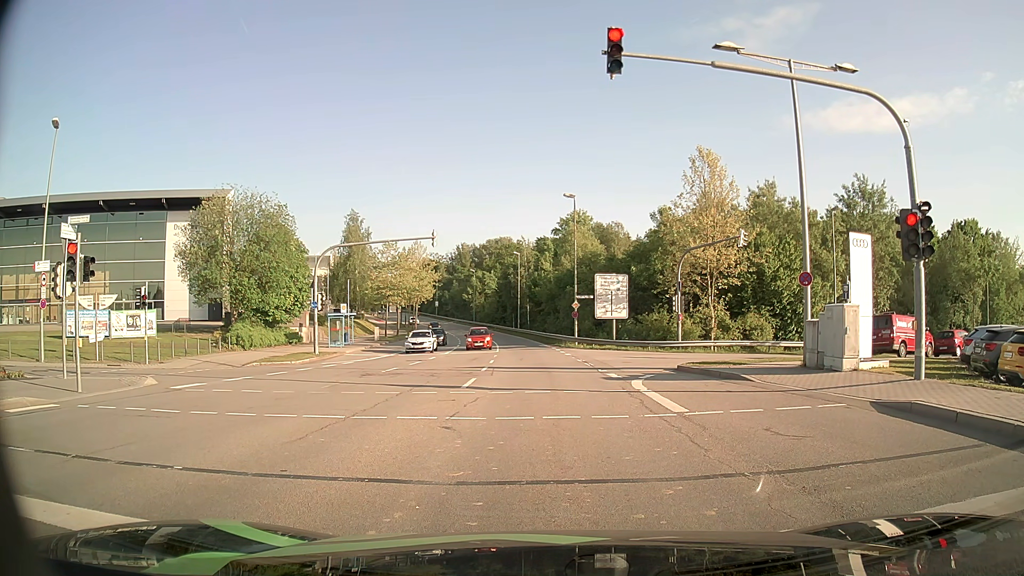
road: secondary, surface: asphalt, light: Day
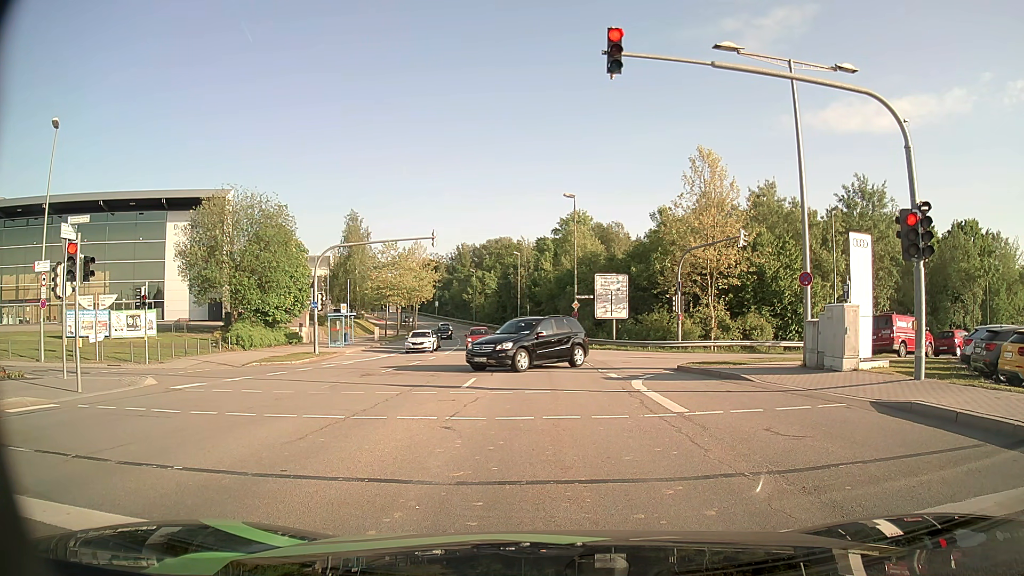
(0.0, 0.0) m; 0°
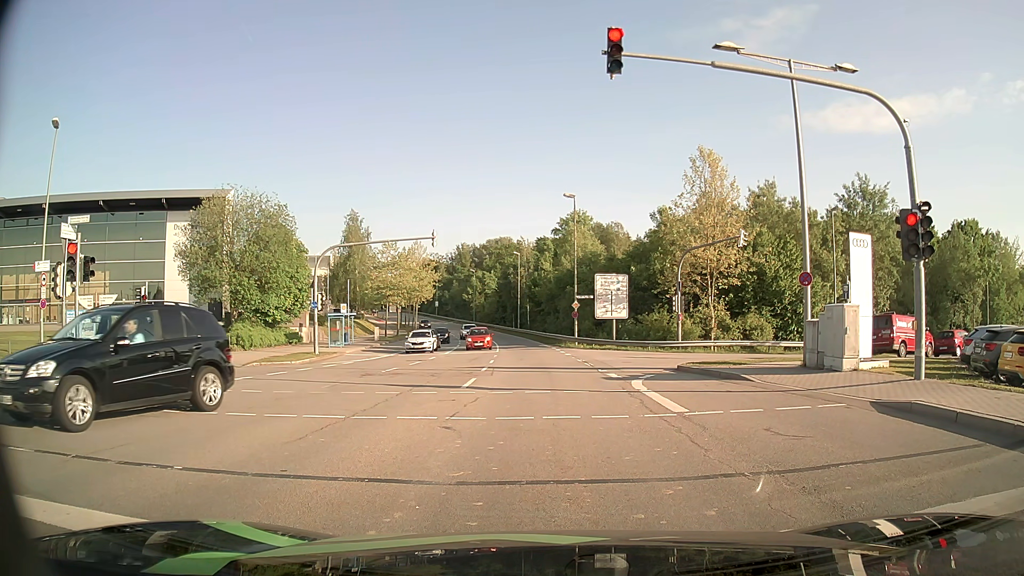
(0.0, 0.0) m; 0°
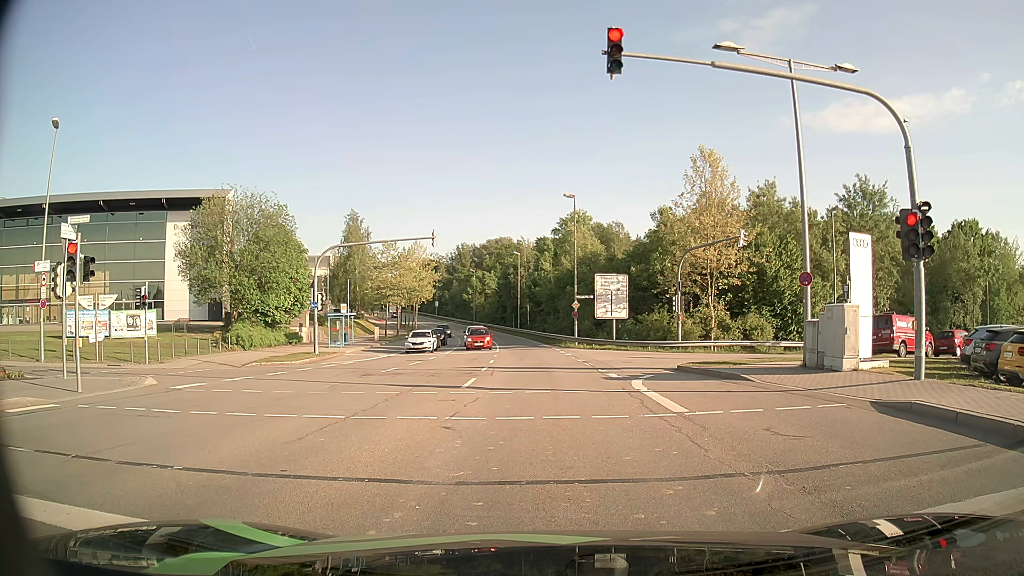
(0.0, 0.0) m; 0°
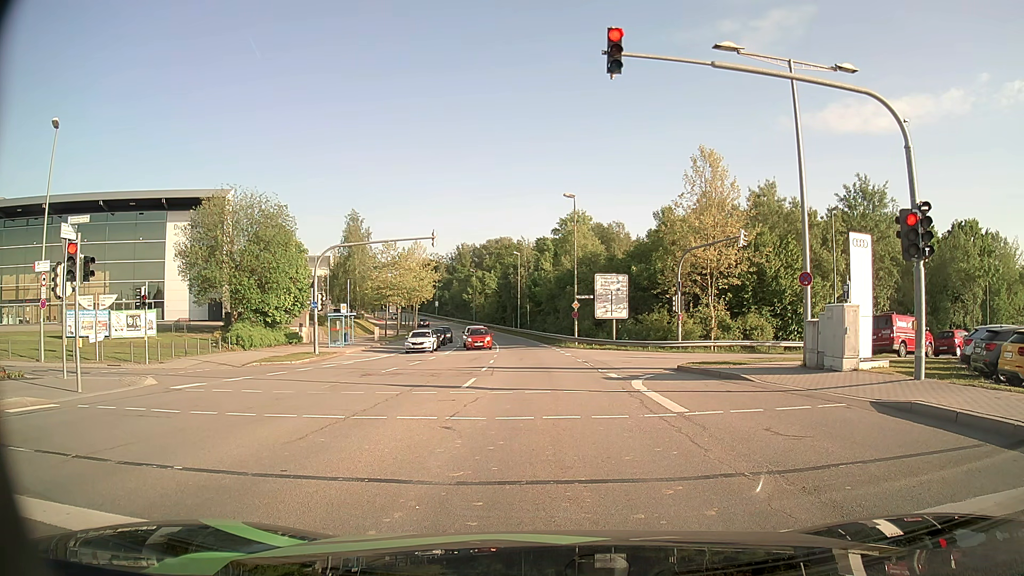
(0.0, 0.0) m; 0°
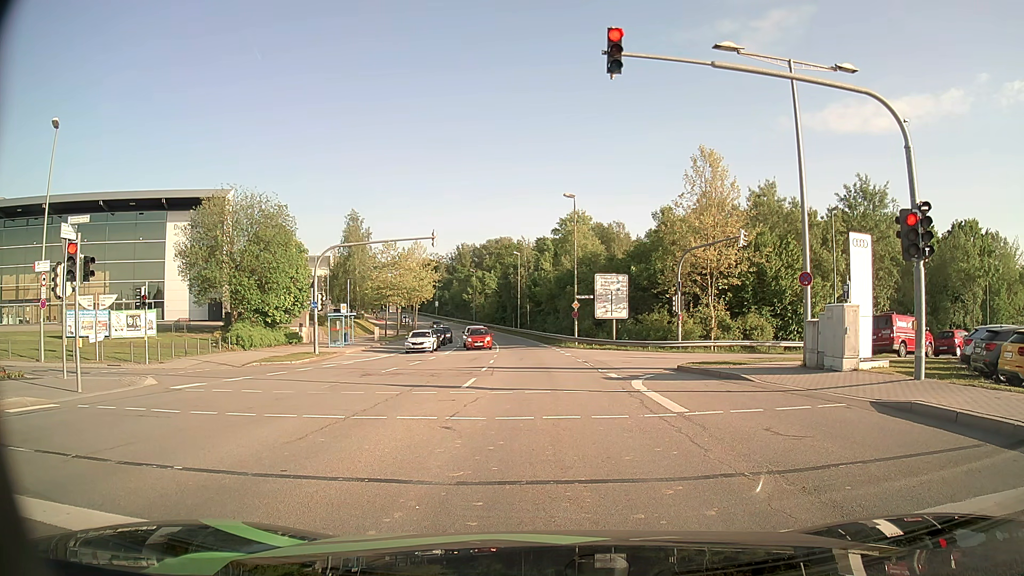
(0.0, 0.0) m; 0°
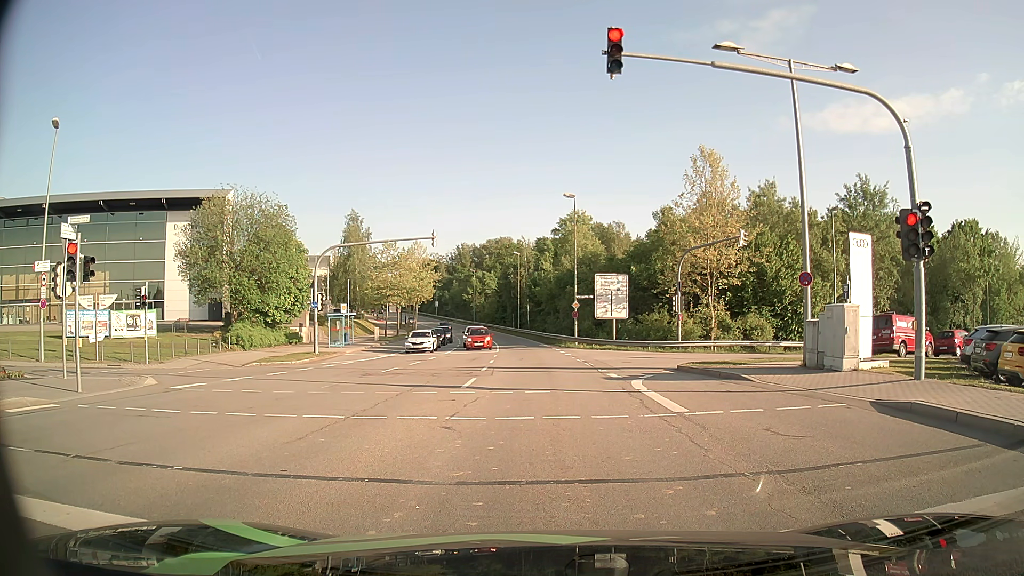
(0.0, 0.0) m; 0°
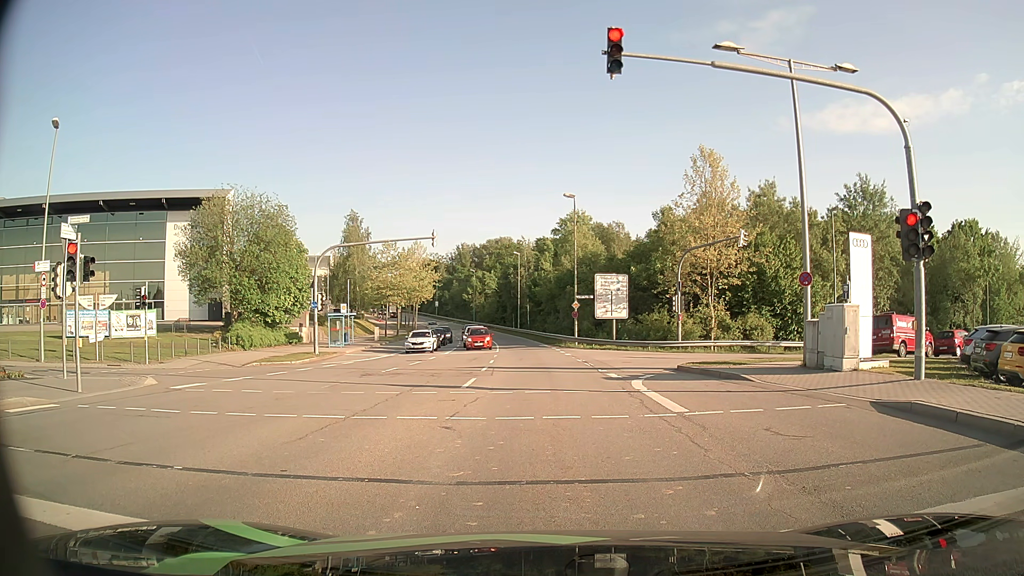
(0.0, 0.0) m; 0°
